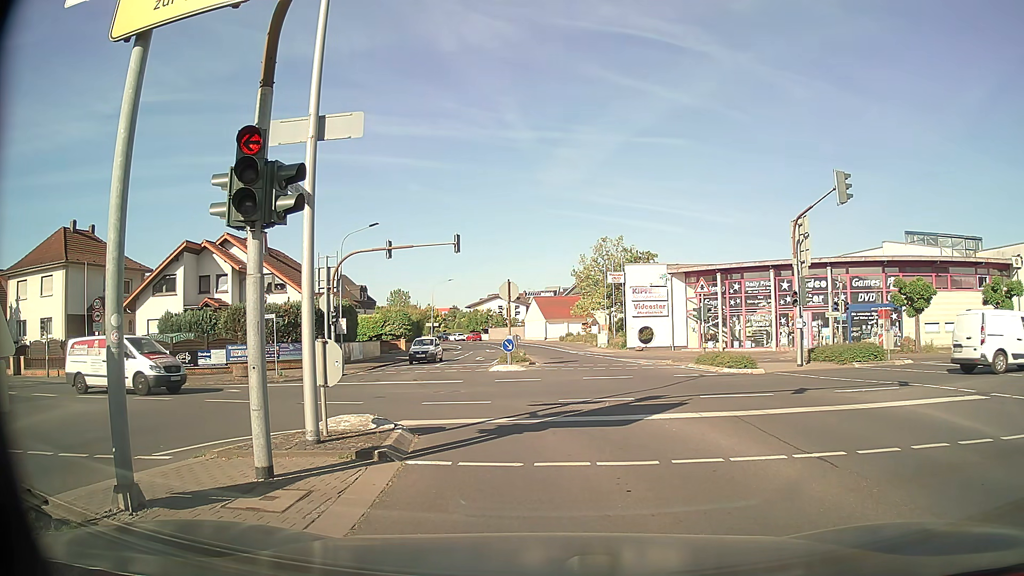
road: secondary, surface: asphalt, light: Day
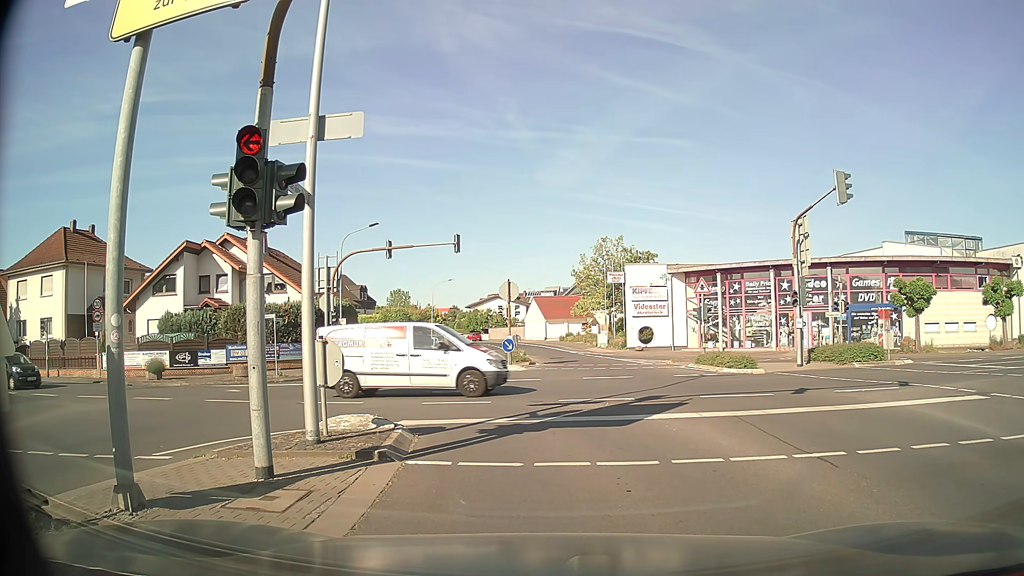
(0.0, 0.0) m; 0°
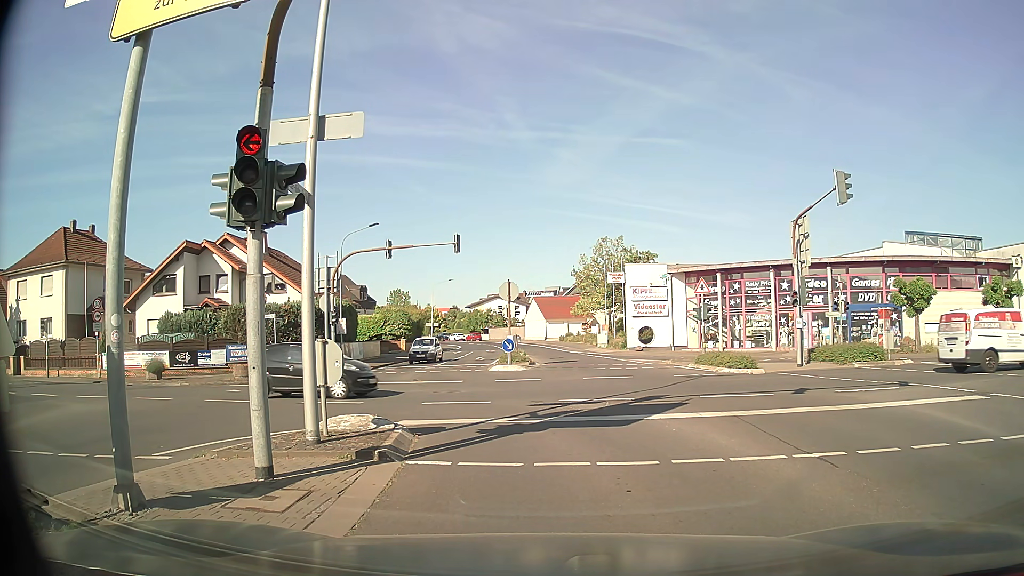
(0.0, 0.0) m; 0°
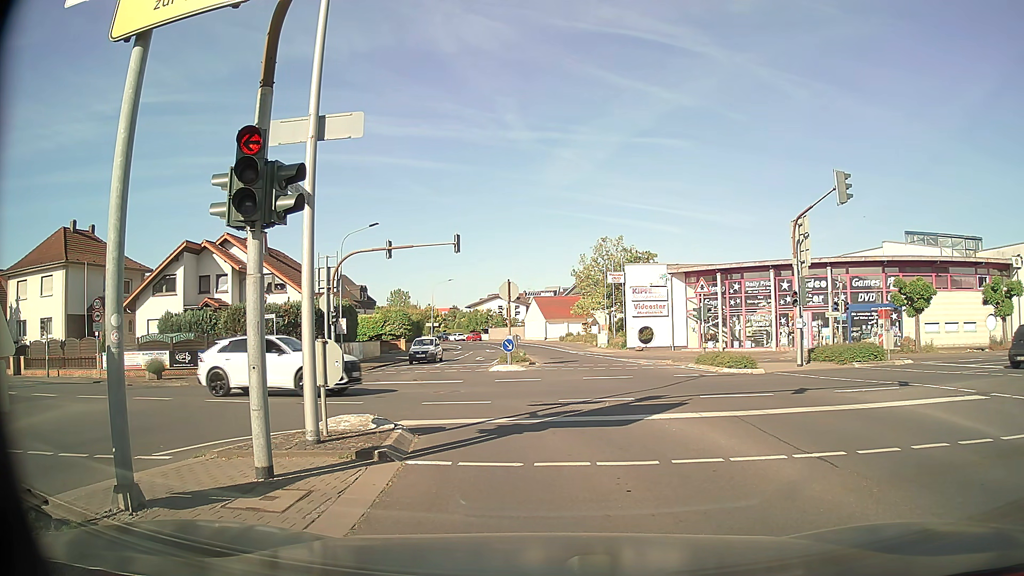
(0.0, 0.0) m; 0°
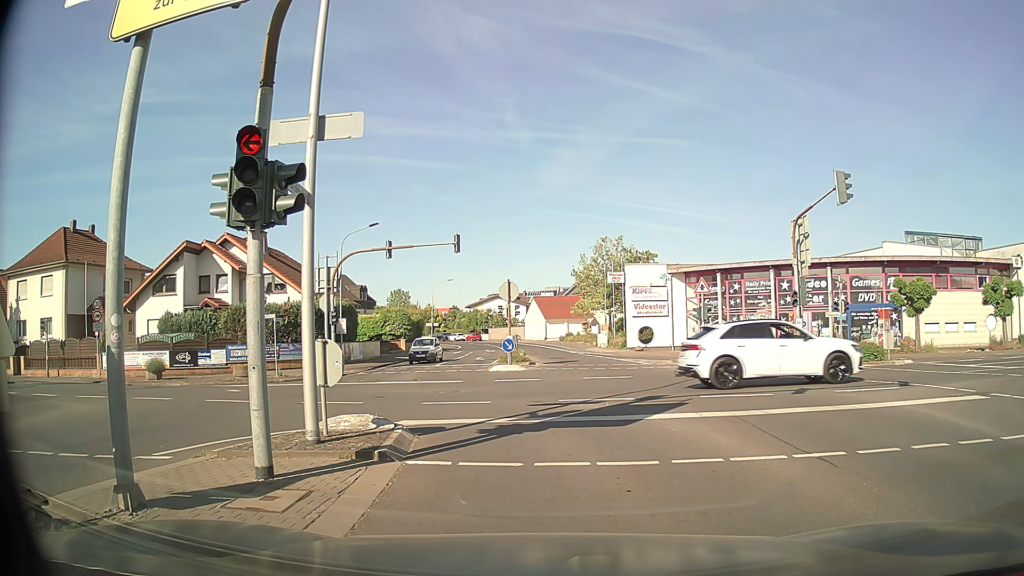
(0.0, 0.0) m; 0°
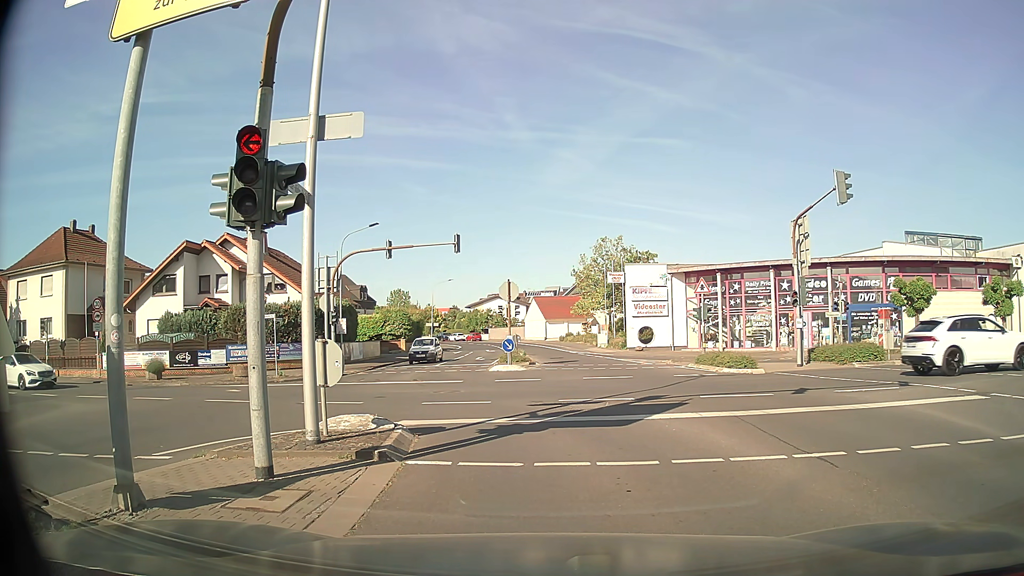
(0.0, 0.0) m; 0°
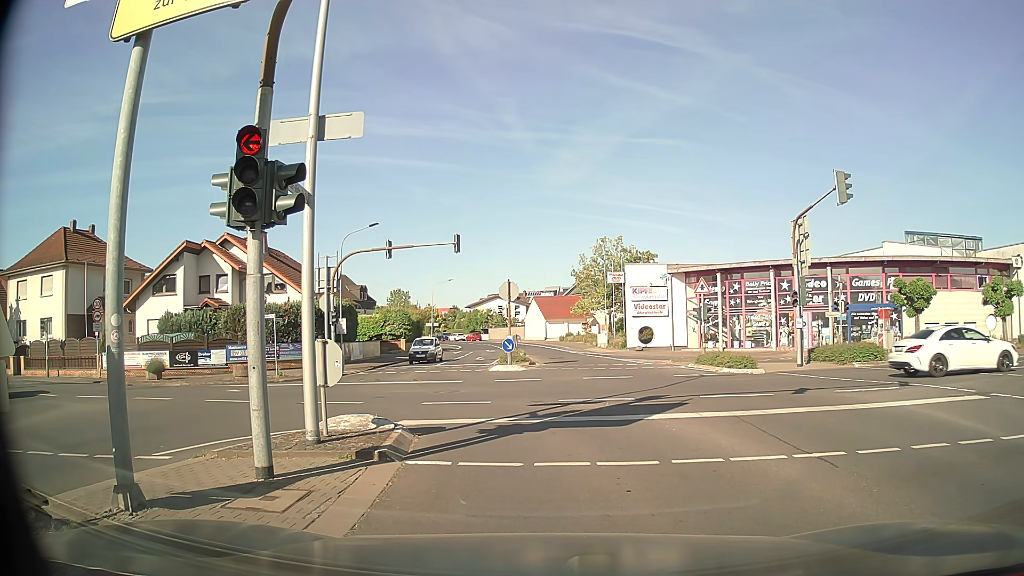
(0.0, 0.0) m; 0°
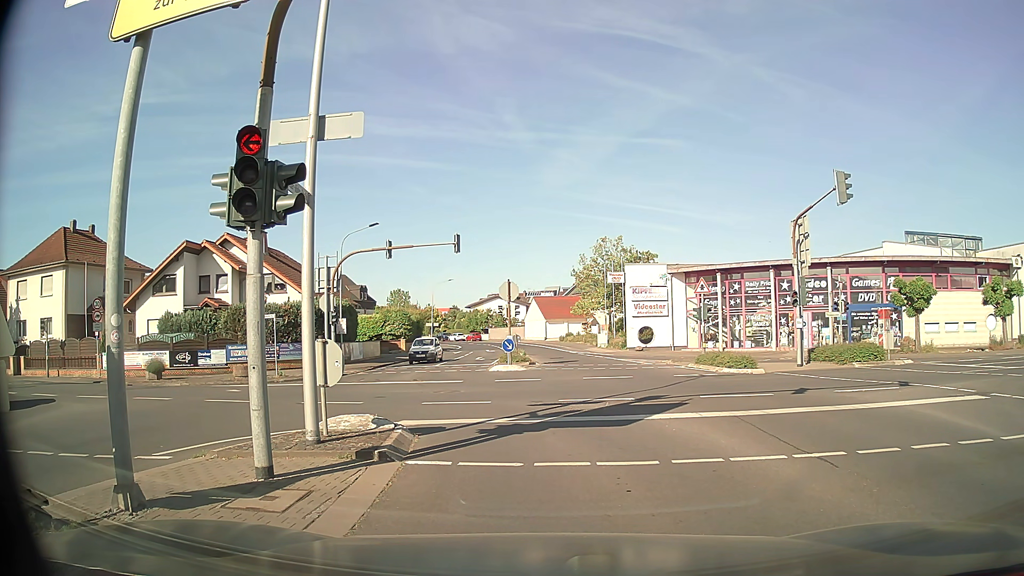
(0.0, 0.0) m; 0°
(0, +10) (-4, +19) (-13, +24) (-23, +26) (-33, +27) (-42, +29) (-52, +30) (-62, +32) (-72, +33) (-82, +34) m
